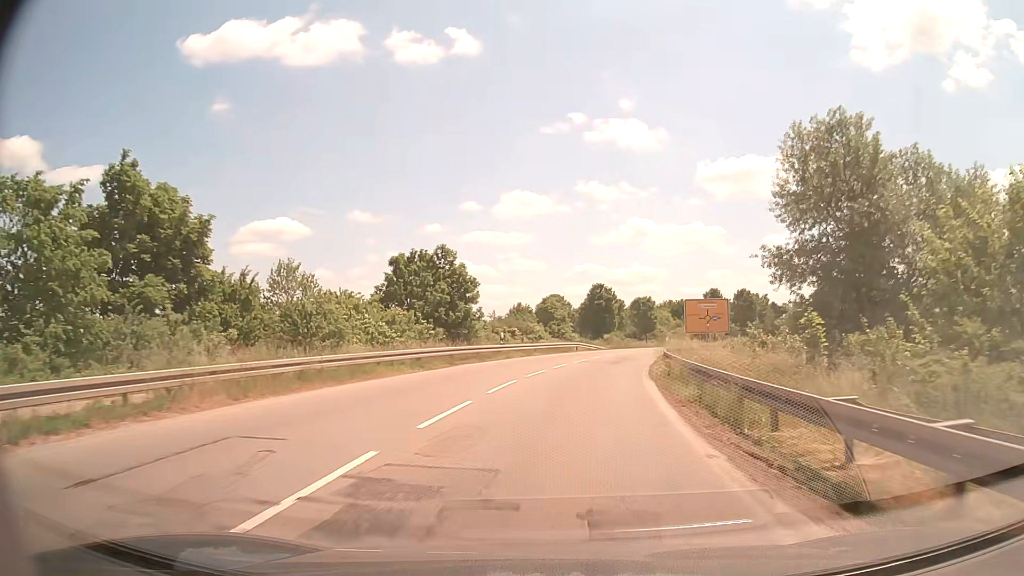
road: secondary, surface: asphalt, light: Day
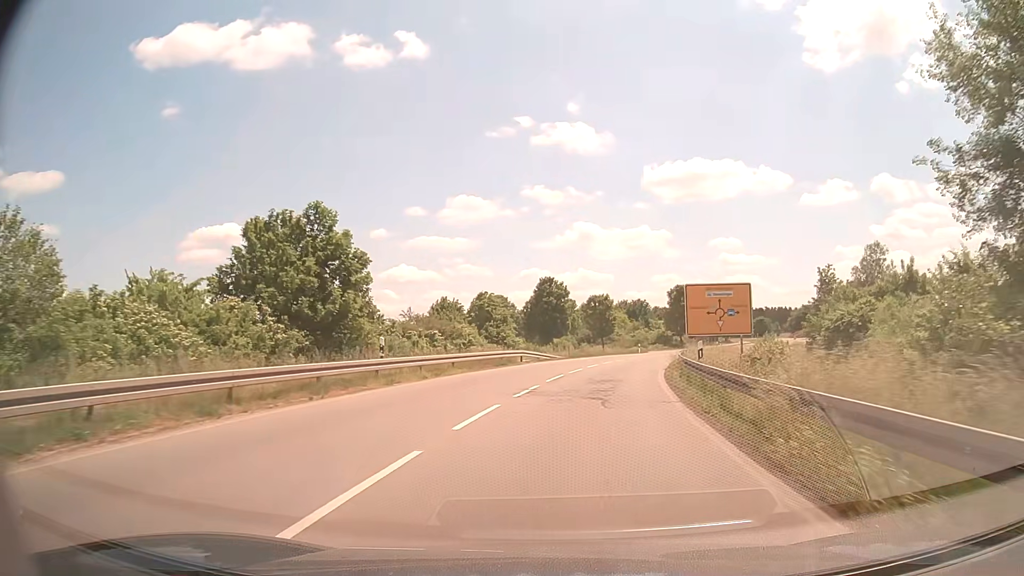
(+0.7, +17.4) m; +5°
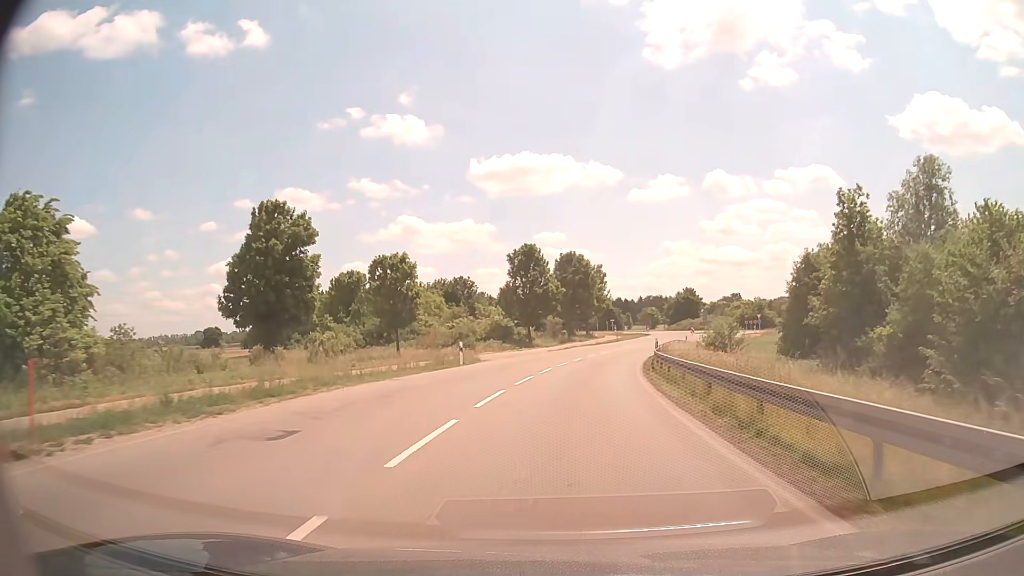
(+5.4, +44.1) m; +15°
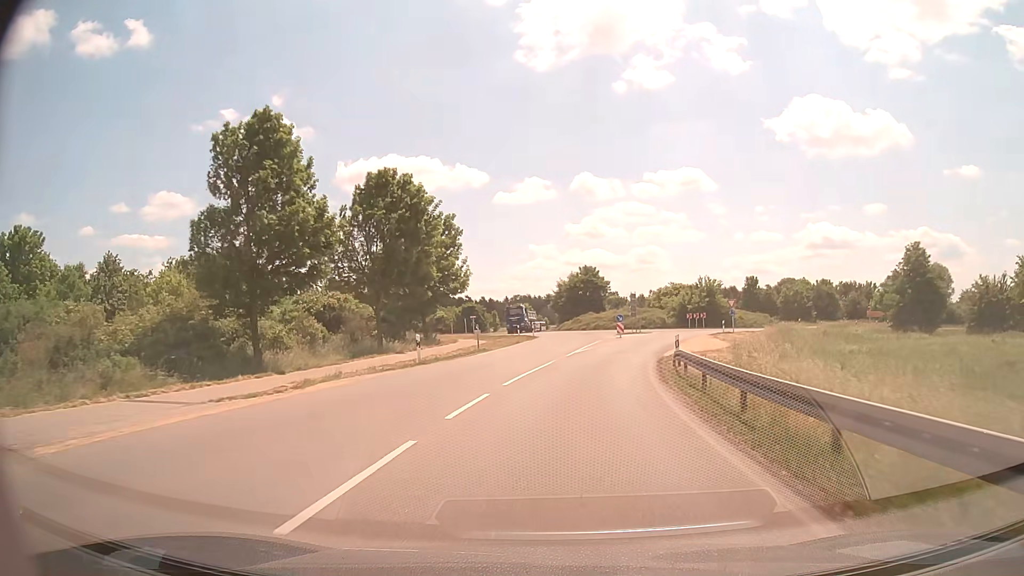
(+4.4, +43.4) m; +11°
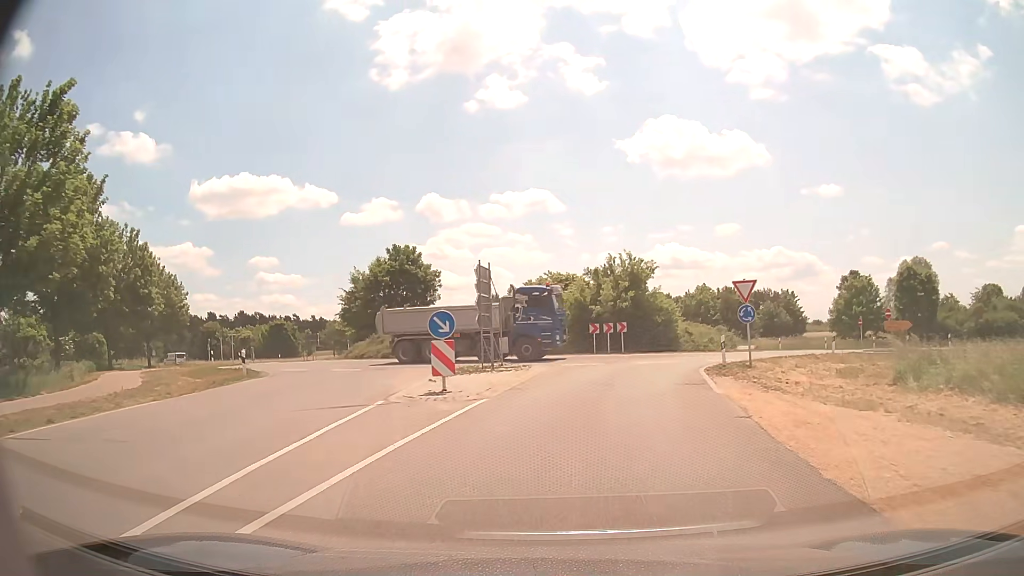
(+3.9, +35.2) m; +13°
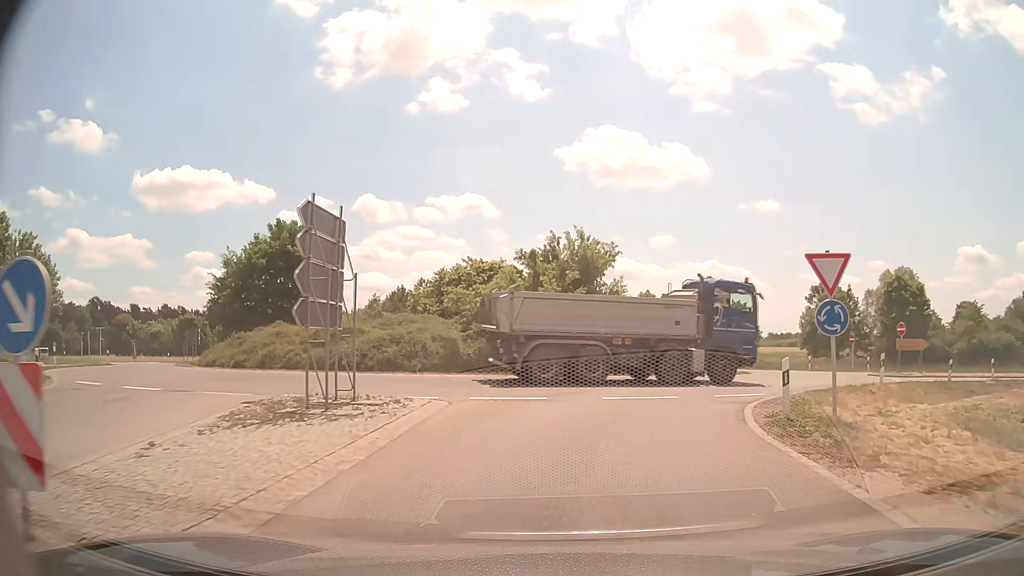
(+0.5, +11.0) m; +6°
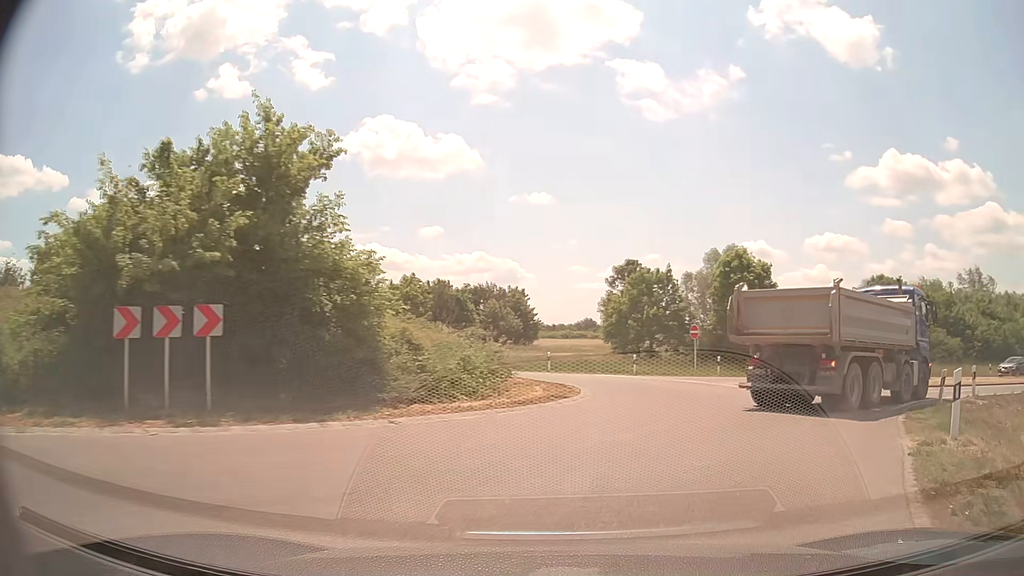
(+2.1, +14.0) m; +21°
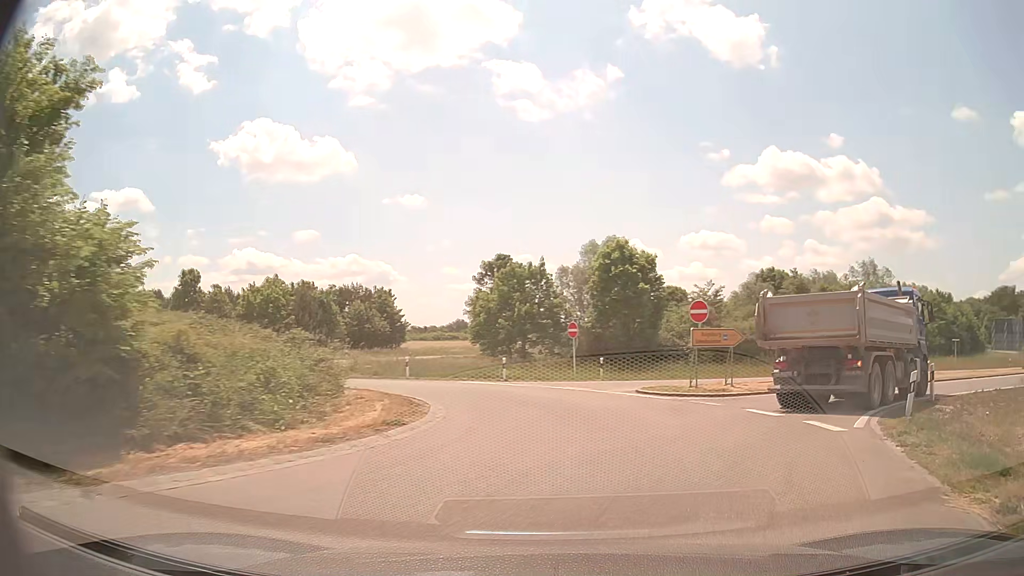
(+0.4, +4.6) m; +10°
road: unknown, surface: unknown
(+2, +10) (+7, +18) (+14, +25) (+23, +30) (+32, +35) (+41, +39) (+50, +42) (+60, +44) (+70, +45) (+80, +43) m
